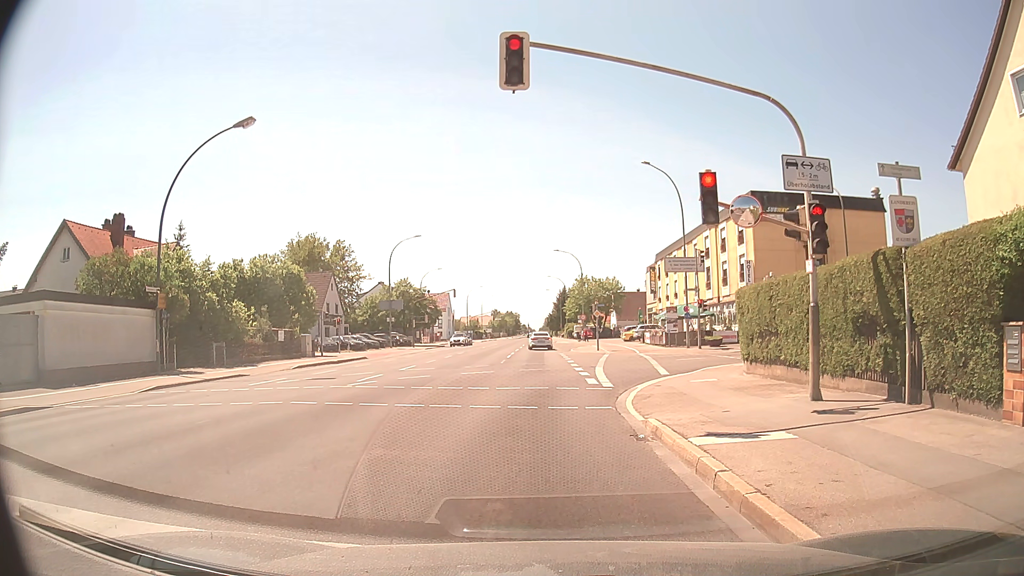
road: secondary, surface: asphalt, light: Day
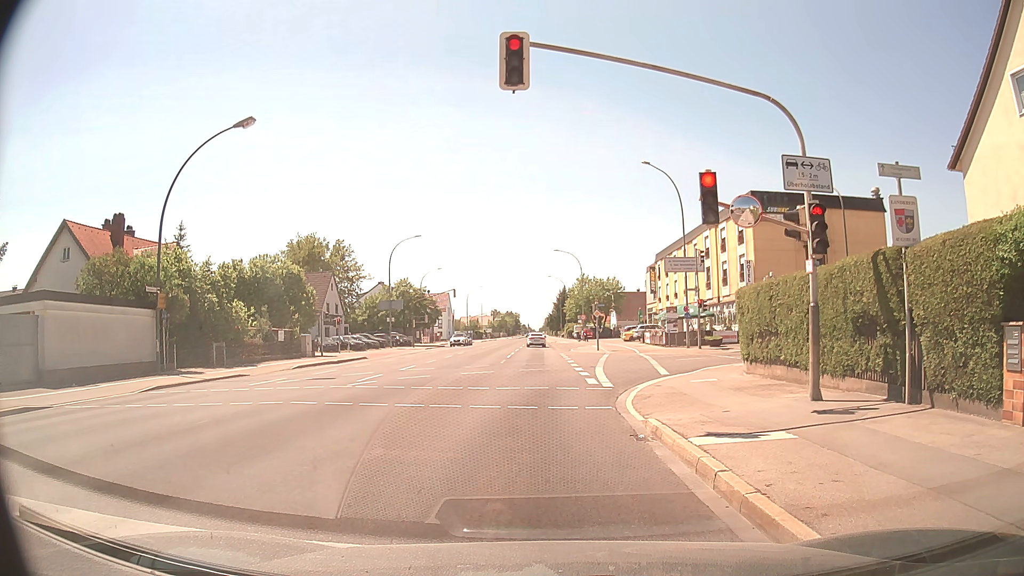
(0.0, 0.0) m; 0°
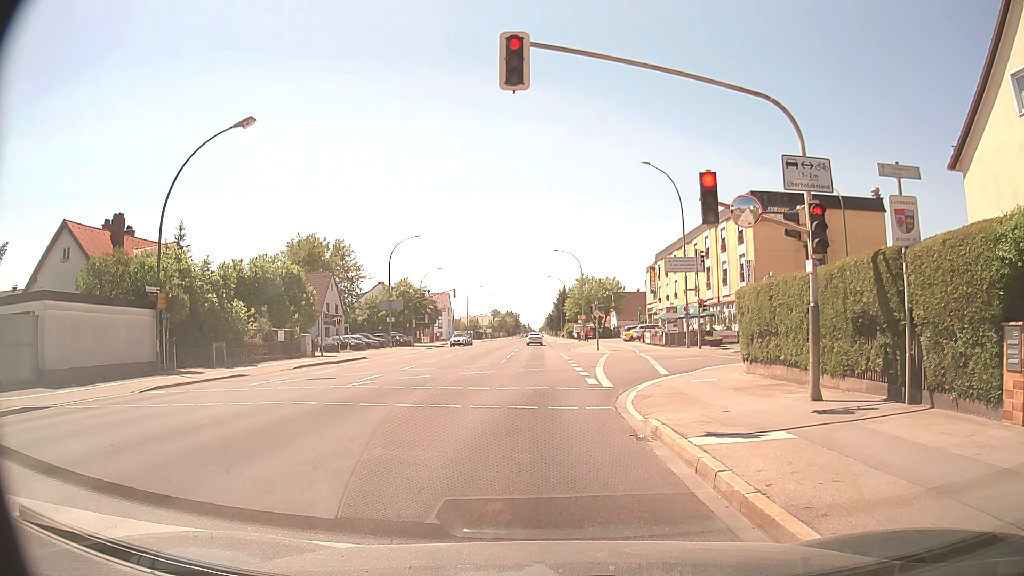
(0.0, 0.0) m; 0°
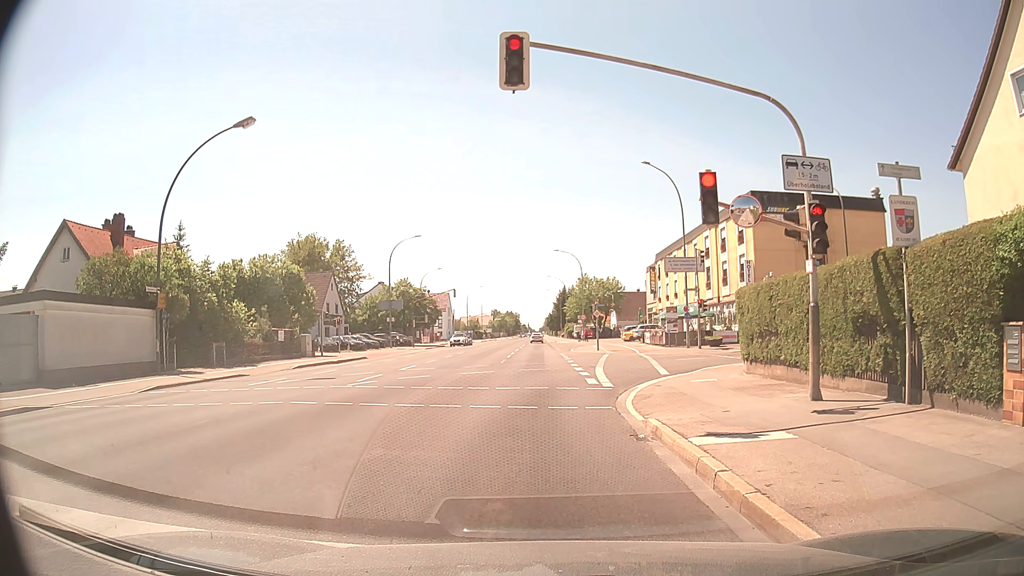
(0.0, 0.0) m; 0°
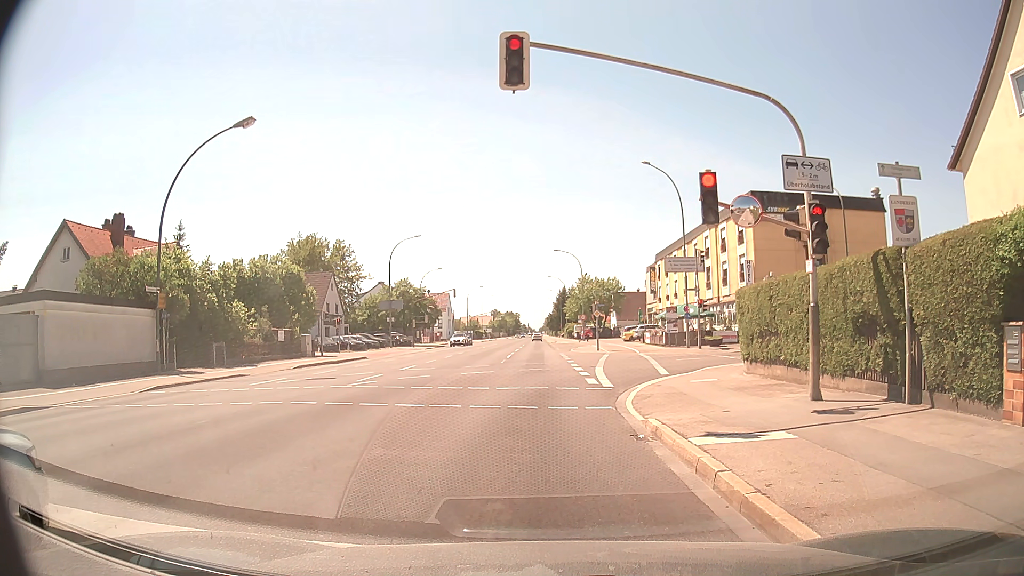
(0.0, 0.0) m; 0°
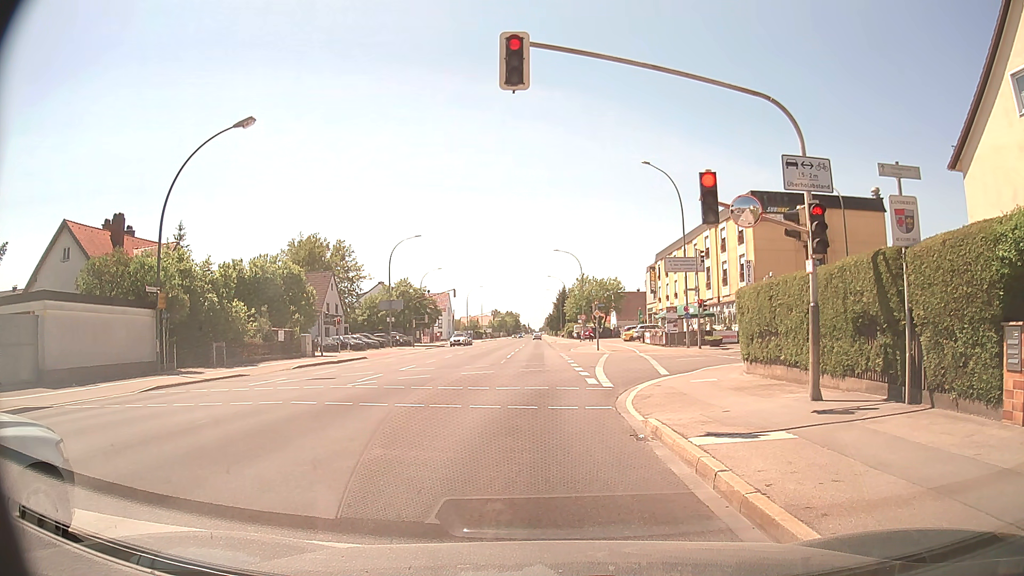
(0.0, 0.0) m; 0°
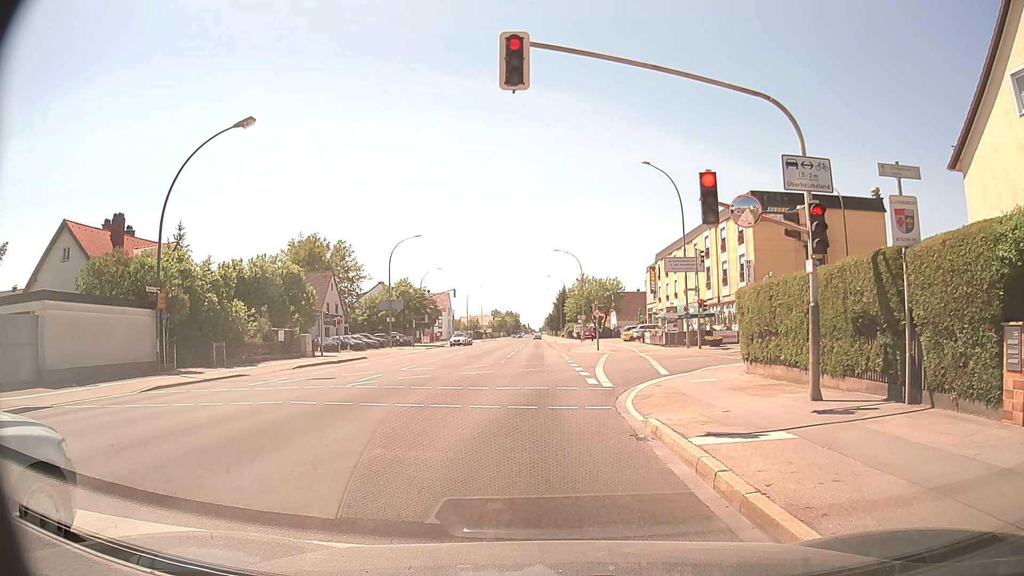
(0.0, 0.0) m; 0°
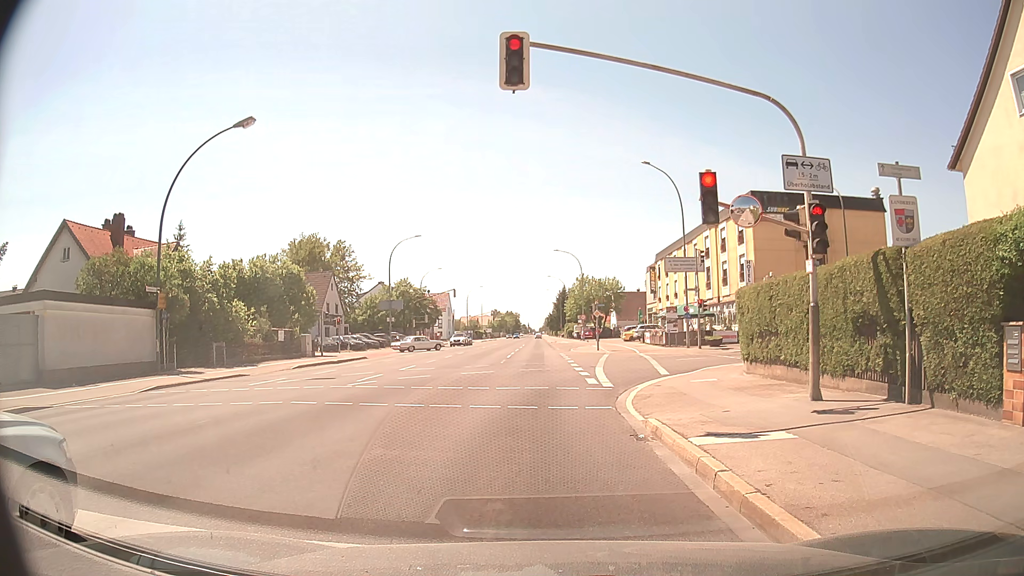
(0.0, 0.0) m; 0°
(-1, +10) (0, +20) (+5, +28) (+14, +32) (+24, +35) (+34, +37) (+43, +39) (+53, +41) (+63, +44) (+72, +46) m
